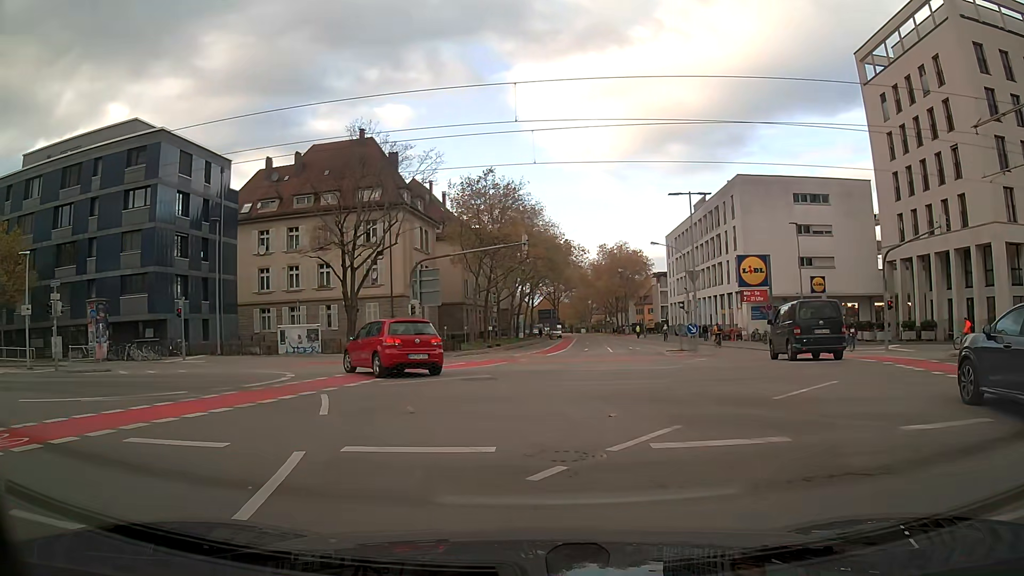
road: tertiary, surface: asphalt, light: Day
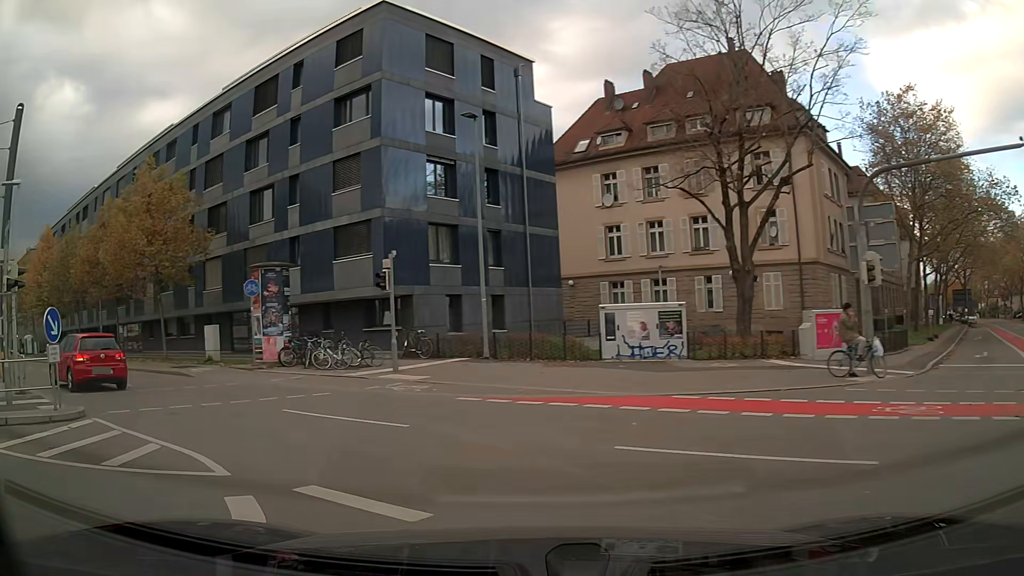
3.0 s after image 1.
(-5.0, +19.1) m; -37°
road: secondary
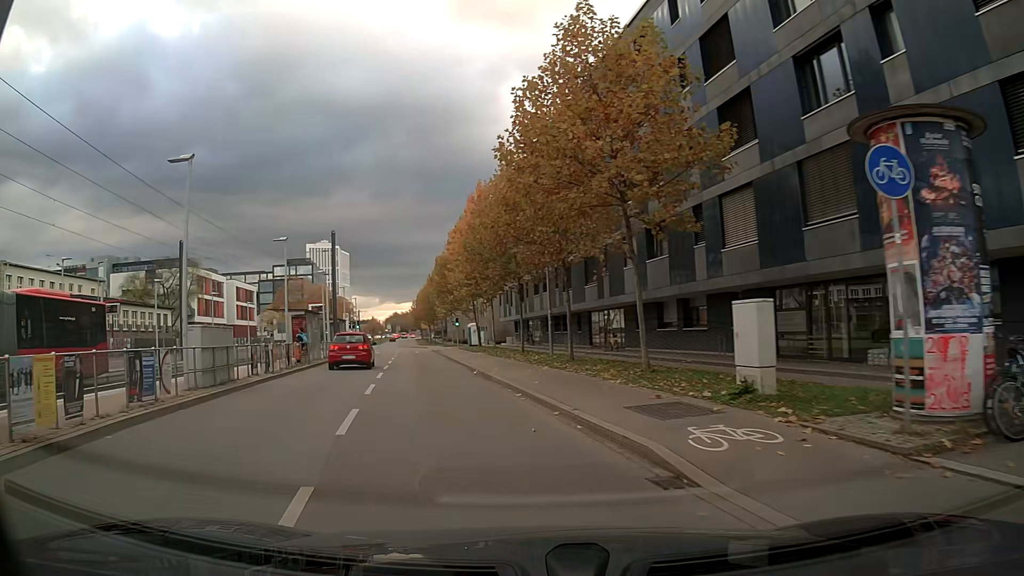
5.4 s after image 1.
(-6.8, +16.0) m; -40°
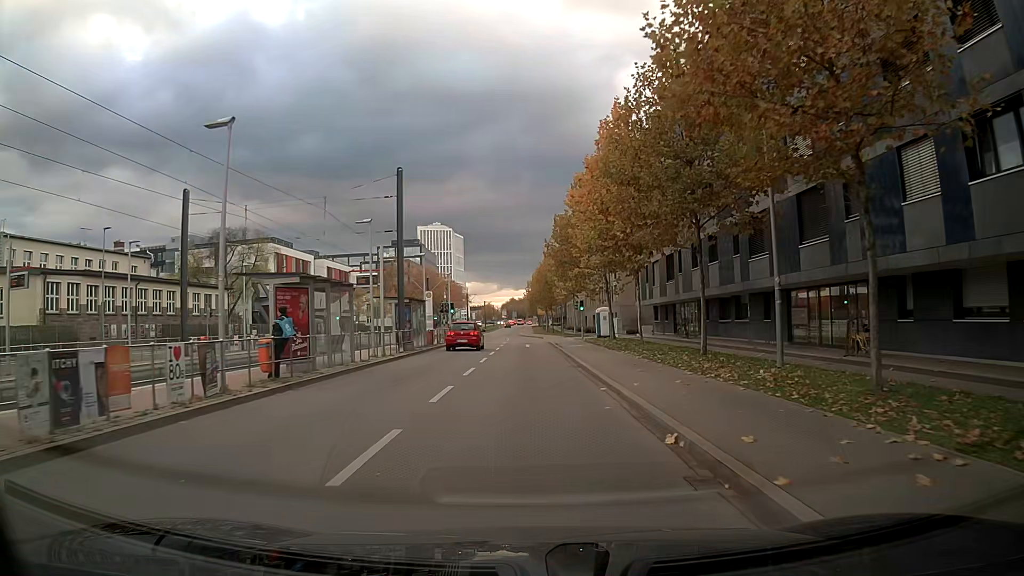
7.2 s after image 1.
(-1.5, +15.8) m; -8°
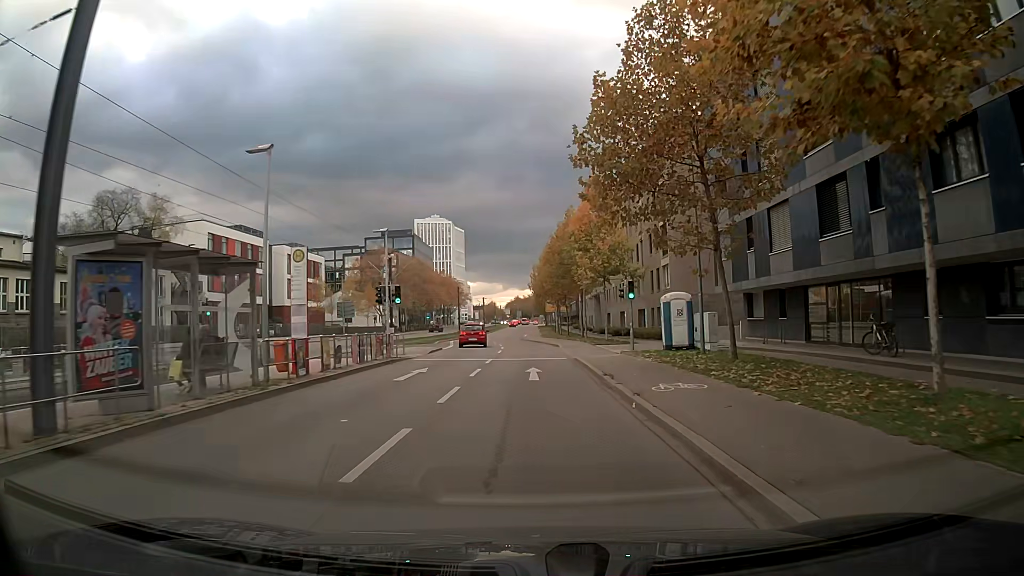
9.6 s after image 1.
(-0.2, +24.3) m; 0°
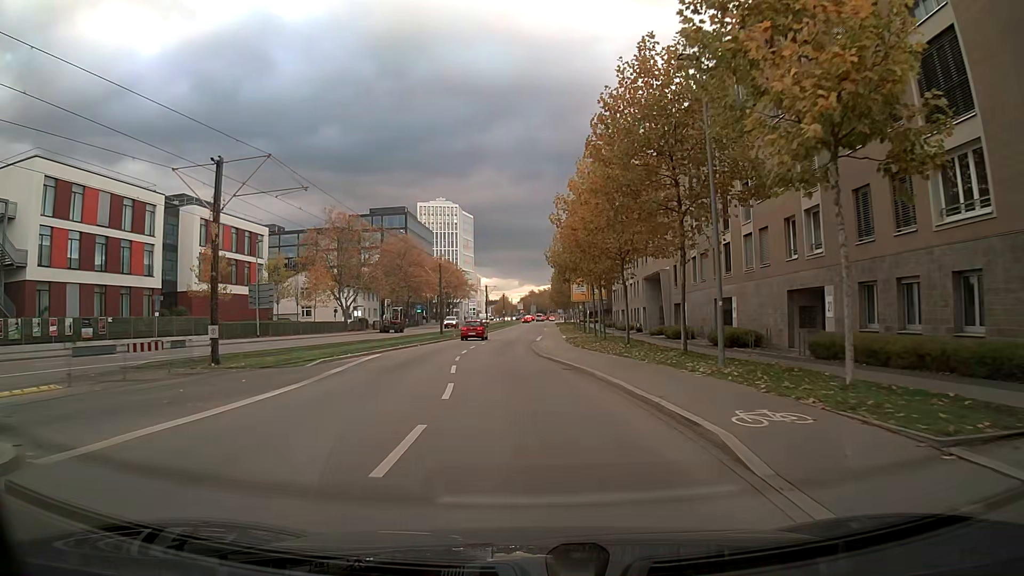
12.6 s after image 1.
(0.0, +33.7) m; -1°
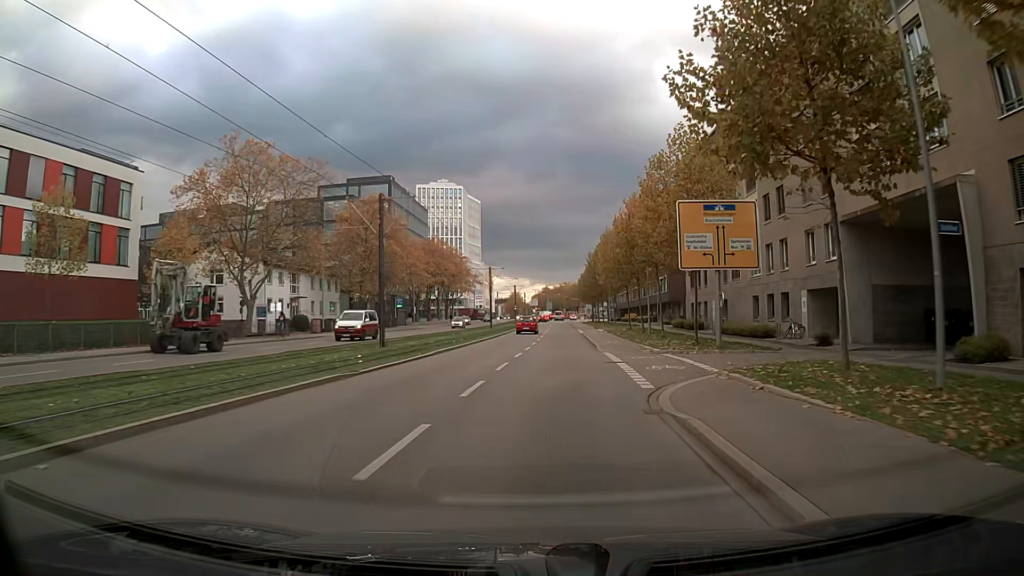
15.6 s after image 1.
(-1.2, +37.0) m; 0°
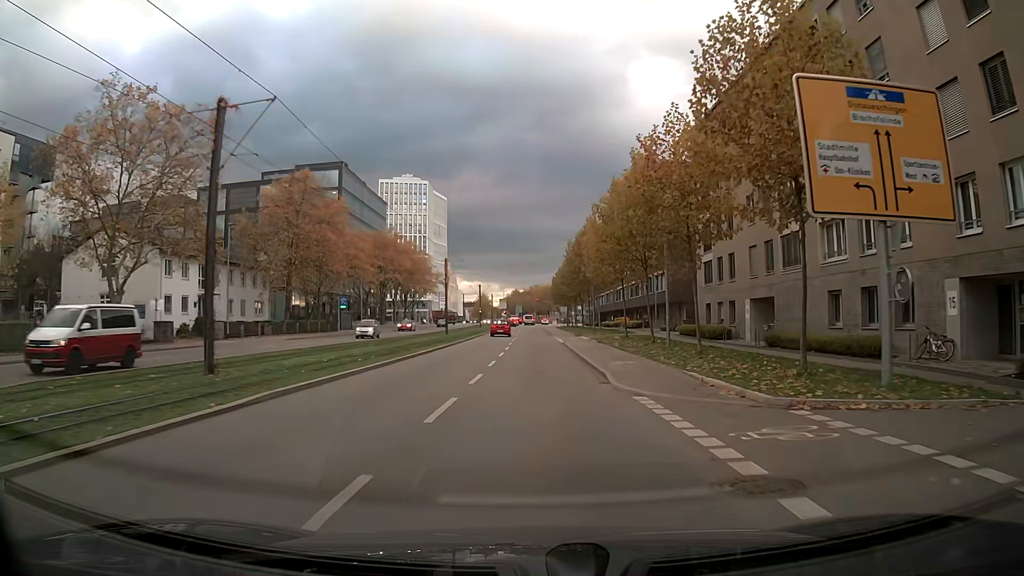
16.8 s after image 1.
(+0.2, +15.1) m; +1°
(0, +10) (0, +20) (0, +30) (0, +40) (0, +50) (0, +60) (0, +70) (0, +80) (0, +90) (+1, +100) m
